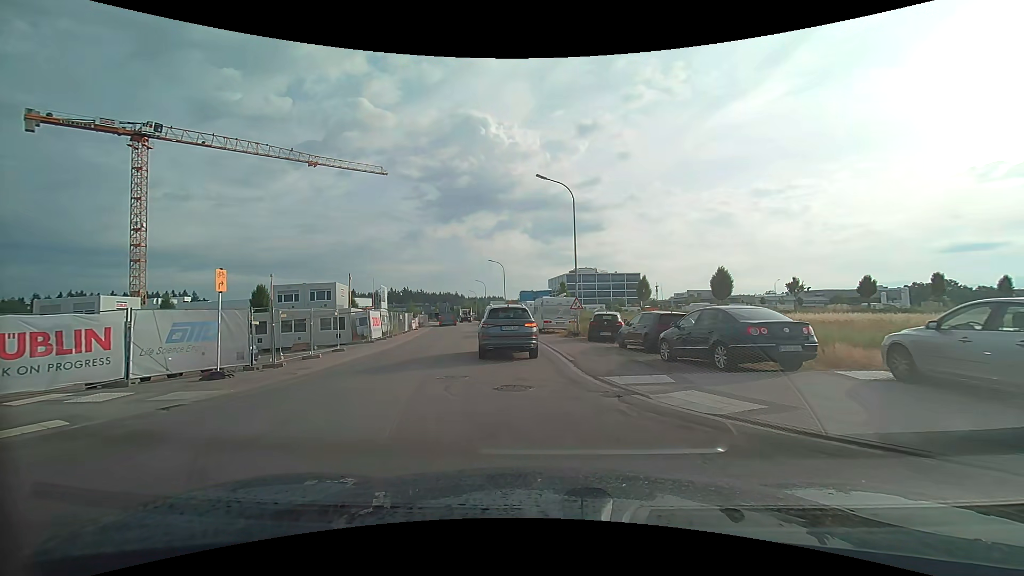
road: tertiary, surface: asphalt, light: Day
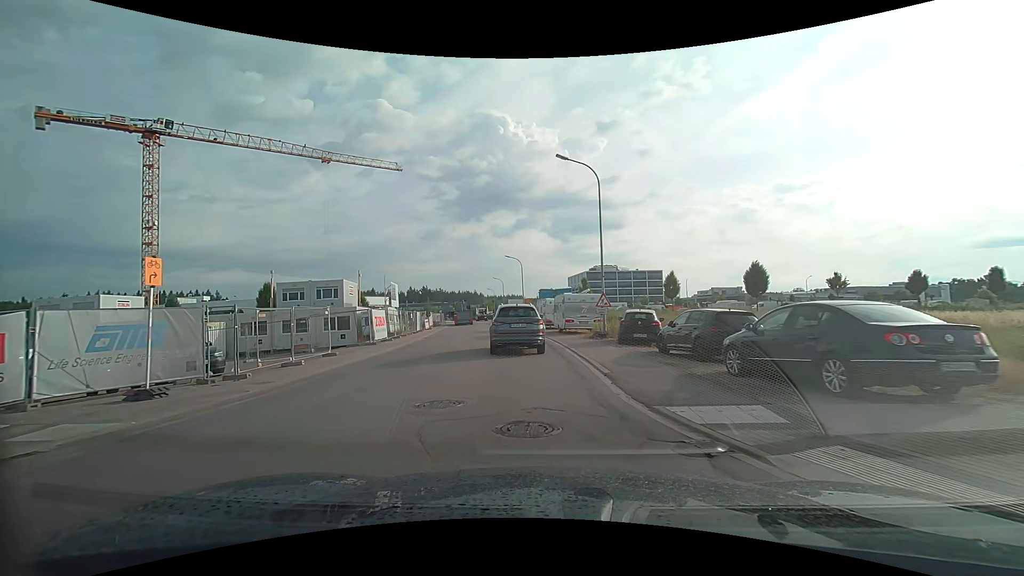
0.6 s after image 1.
(-0.1, +3.6) m; -3°
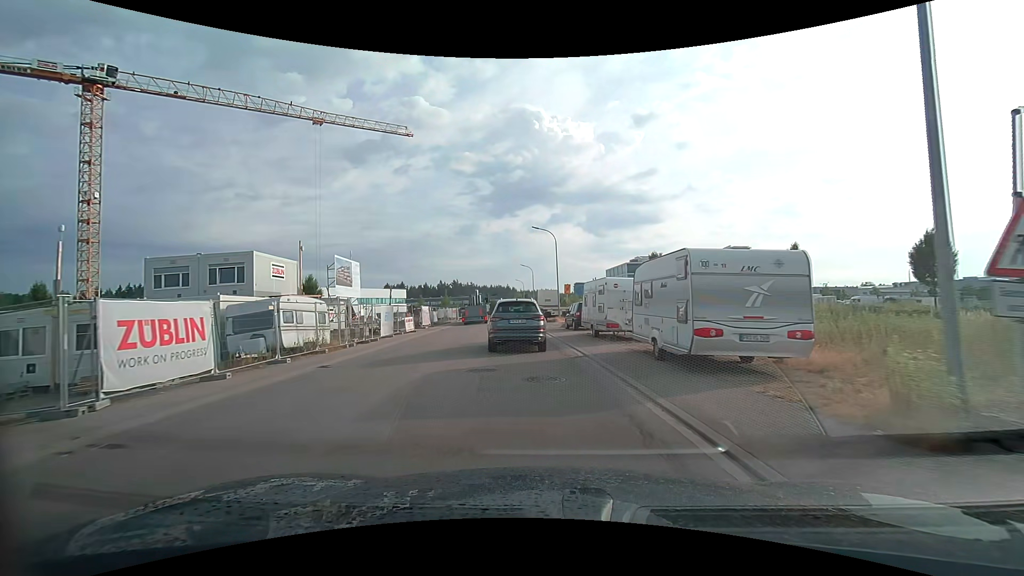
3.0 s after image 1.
(-1.0, +20.2) m; -4°
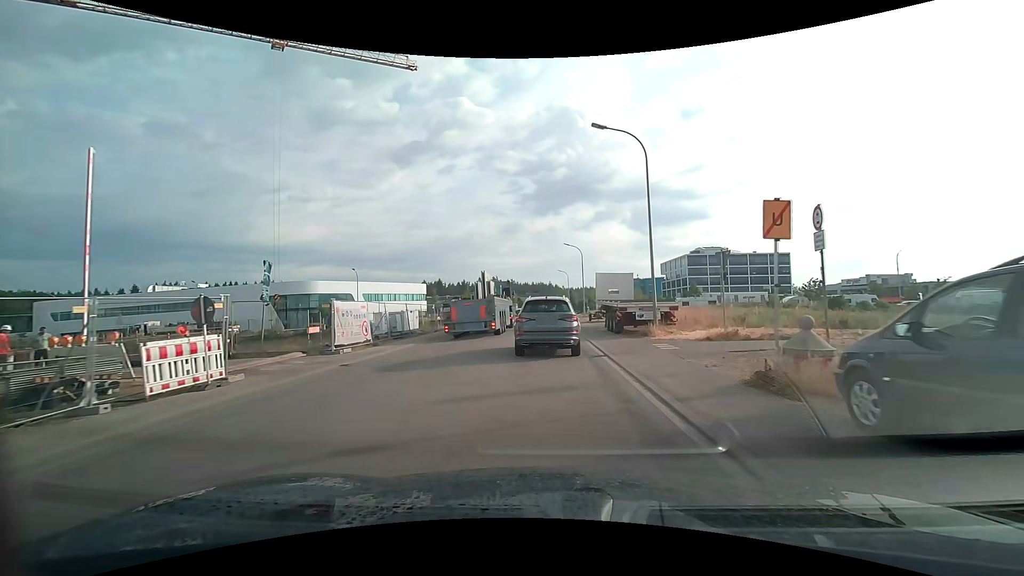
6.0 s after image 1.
(-1.3, +26.0) m; -5°
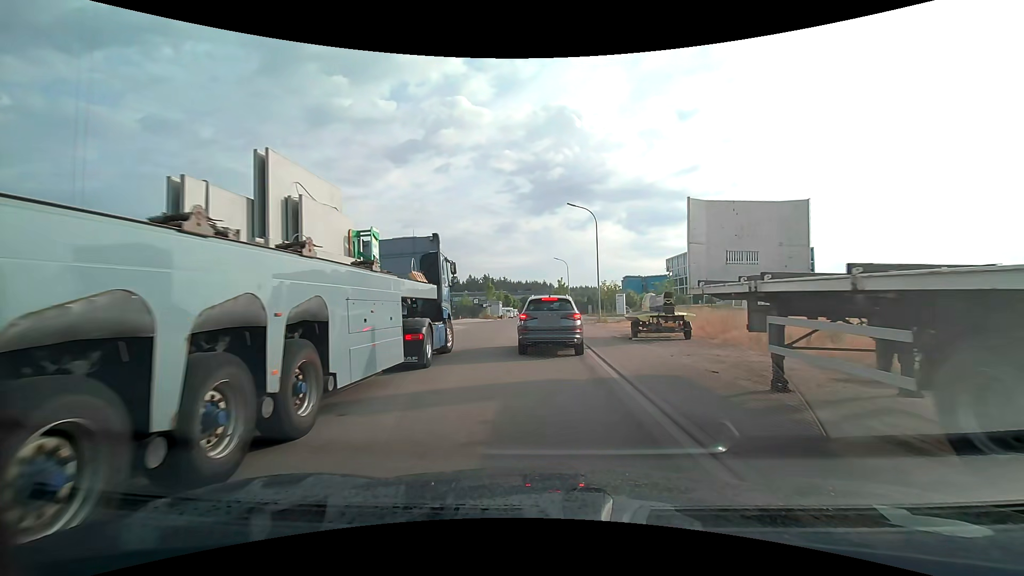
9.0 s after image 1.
(+0.1, +23.6) m; +1°
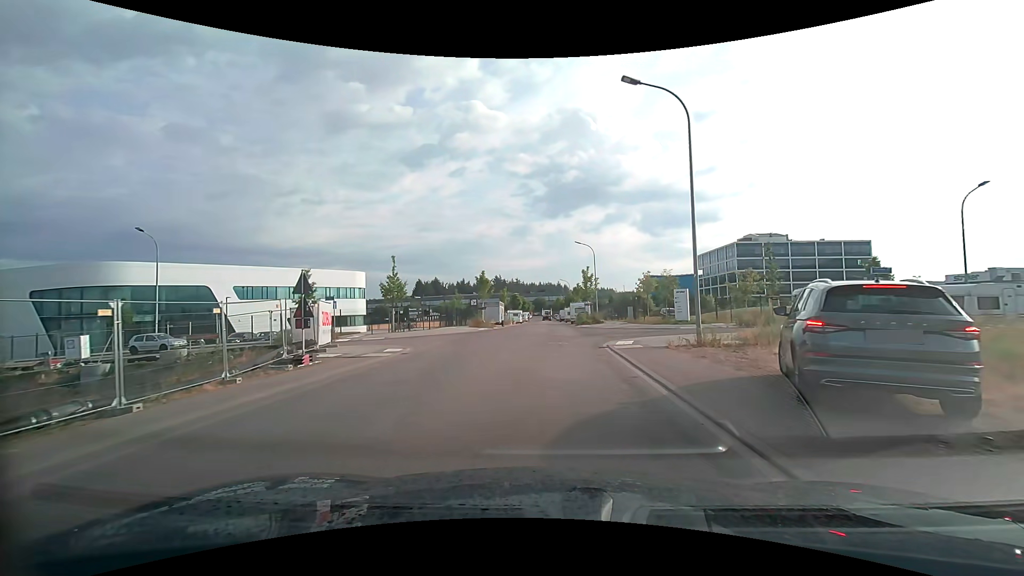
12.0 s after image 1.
(-0.5, +21.3) m; -2°
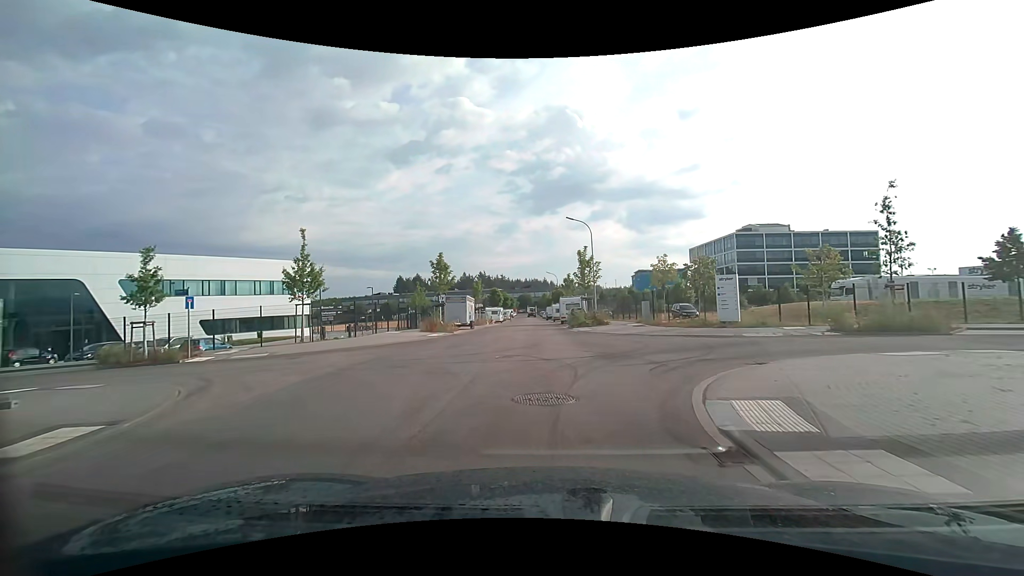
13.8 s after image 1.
(+0.4, +13.4) m; +2°
(0, +10) (0, +20) (0, +30) (-1, +40) (-1, +50) (-1, +60) (-1, +70) (-2, +80) (-2, +90) (-2, +100) m
